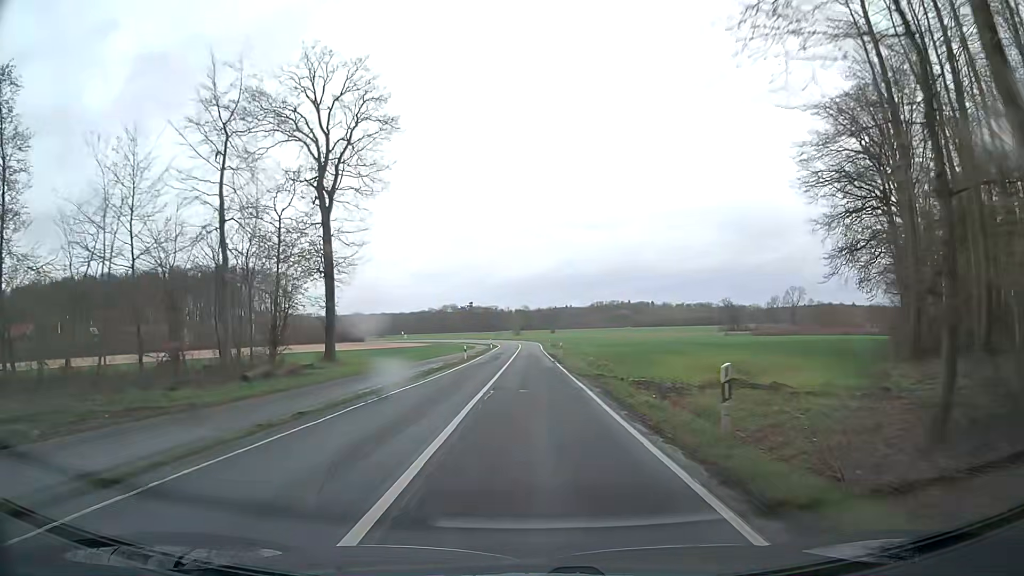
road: secondary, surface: asphalt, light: Day
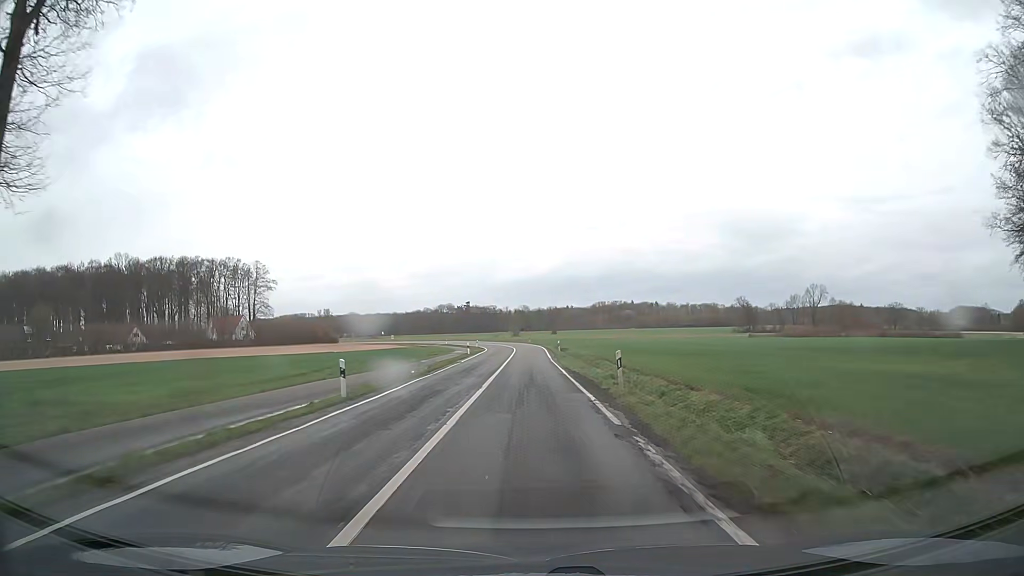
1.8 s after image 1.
(+0.3, +32.9) m; 0°
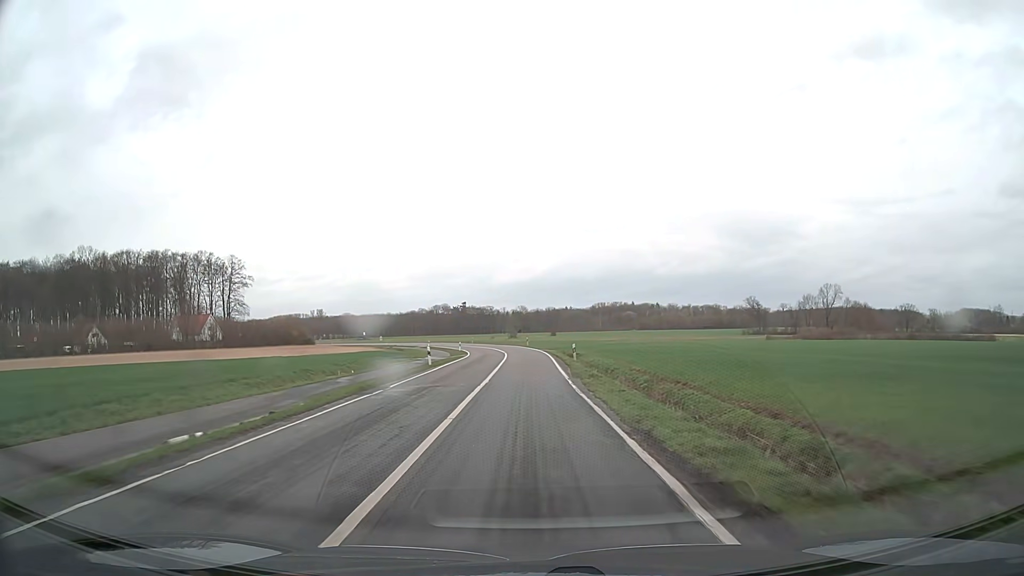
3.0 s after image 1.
(+0.1, +21.8) m; 0°
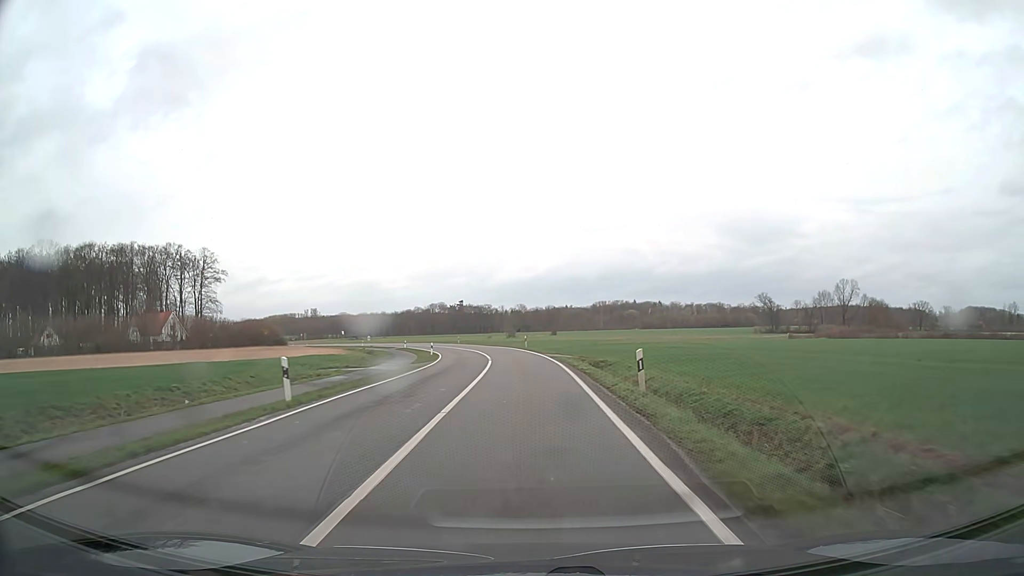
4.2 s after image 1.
(0.0, +21.7) m; 0°
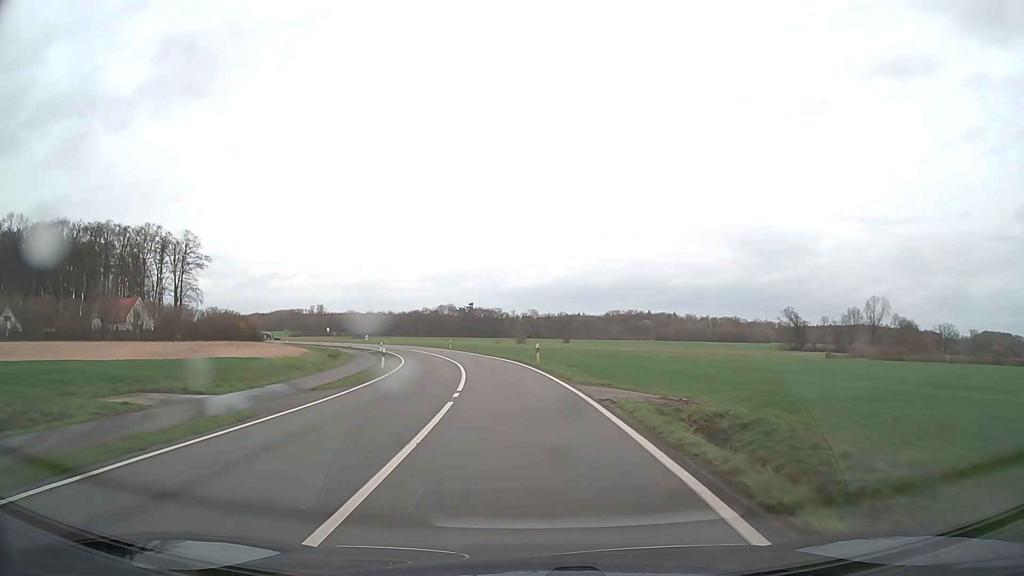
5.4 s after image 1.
(-0.2, +21.6) m; -1°
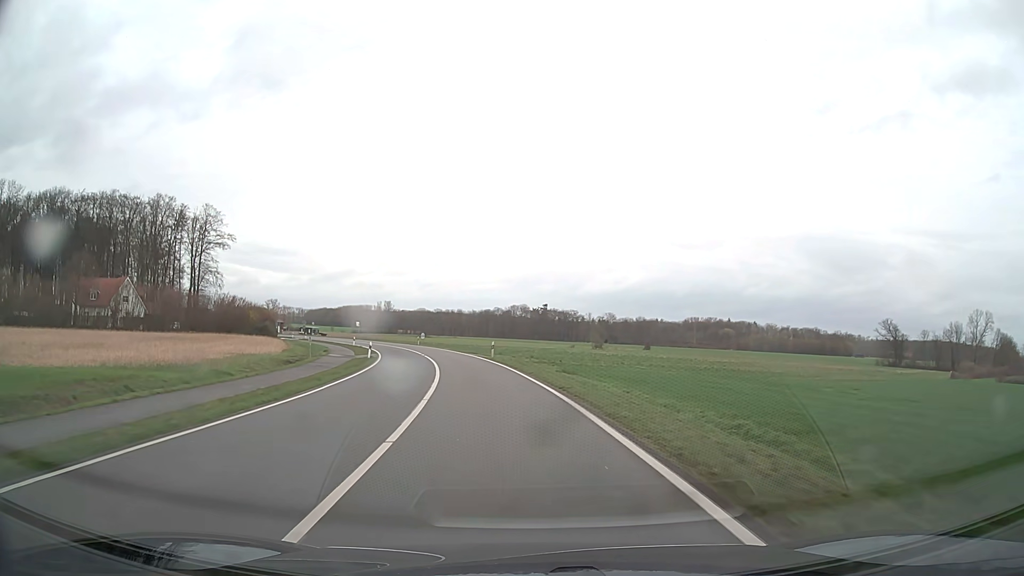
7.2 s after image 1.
(-1.2, +32.1) m; -6°
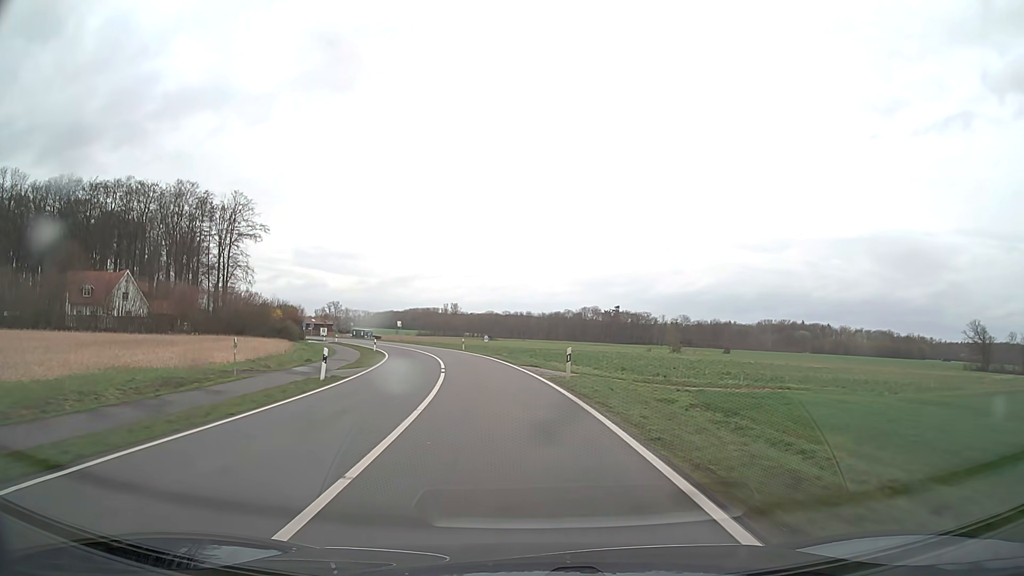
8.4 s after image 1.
(-1.2, +21.3) m; -6°
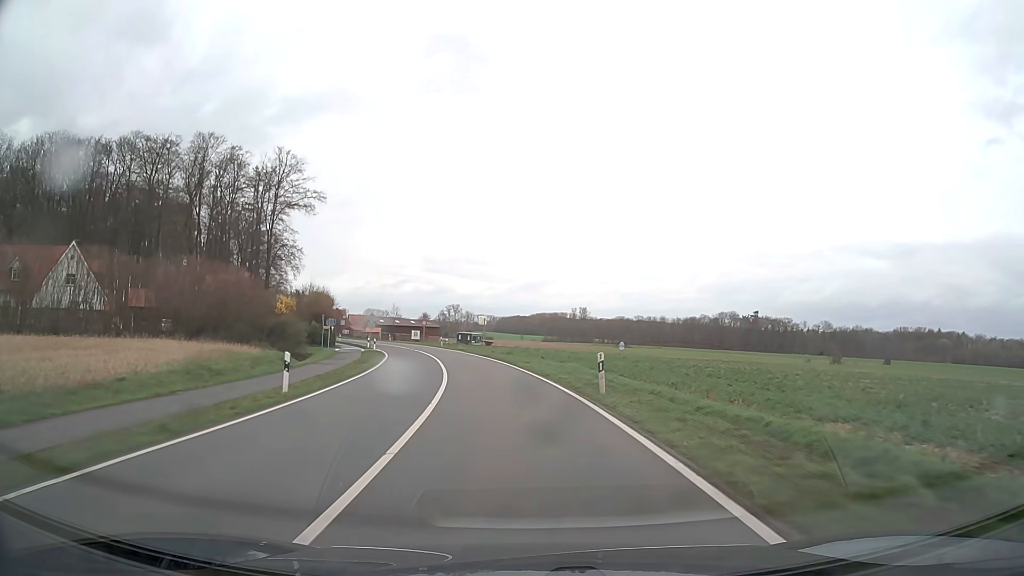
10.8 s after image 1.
(-4.1, +42.2) m; -11°
